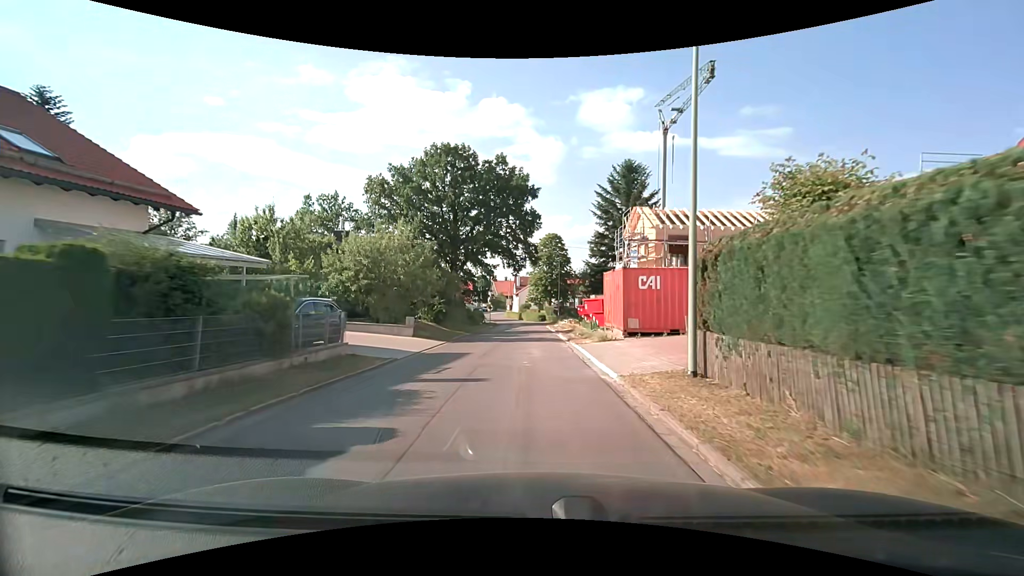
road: residential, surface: asphalt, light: Day
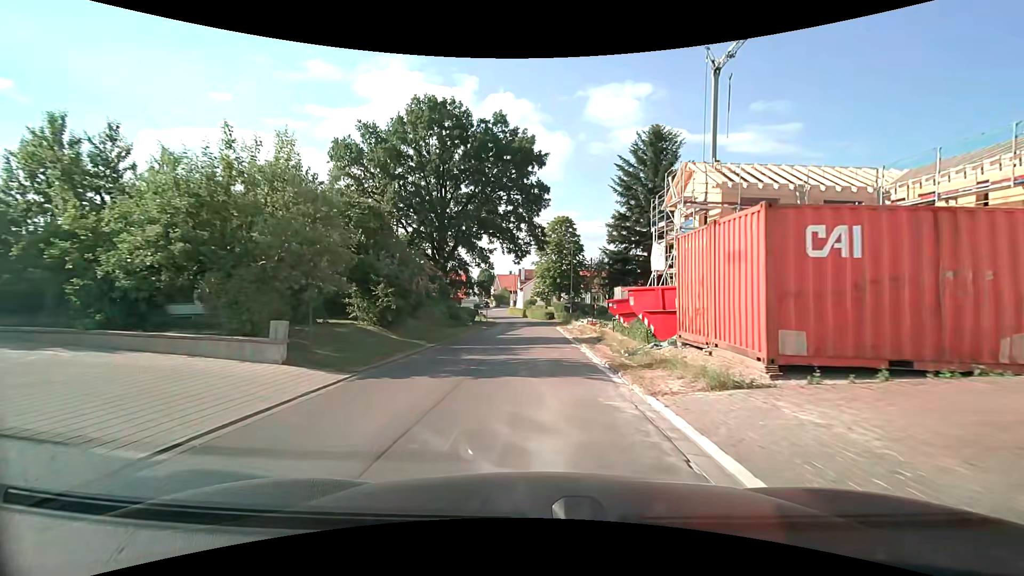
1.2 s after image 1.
(-0.1, +11.9) m; -1°
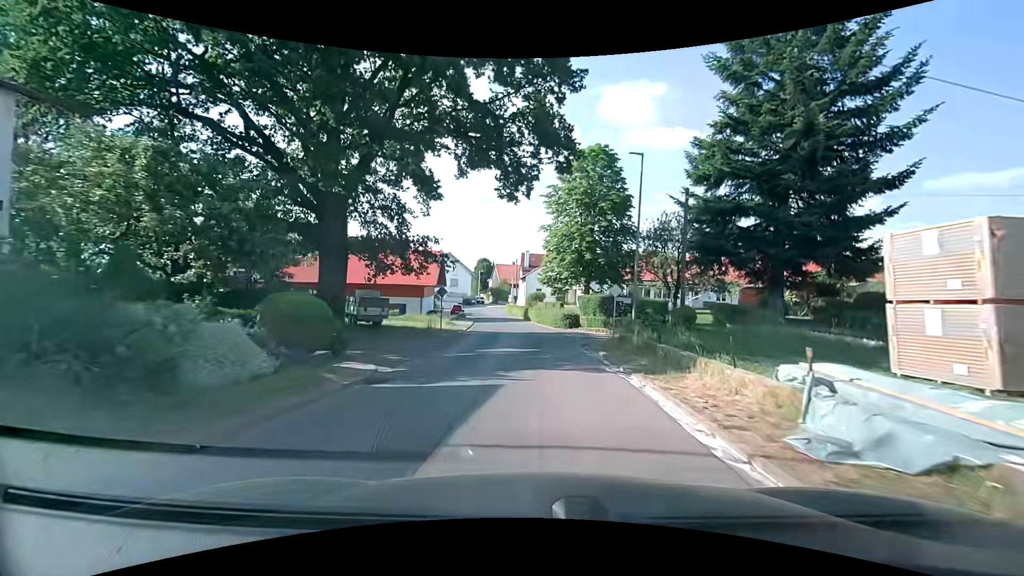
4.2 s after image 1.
(-0.3, +29.2) m; -1°
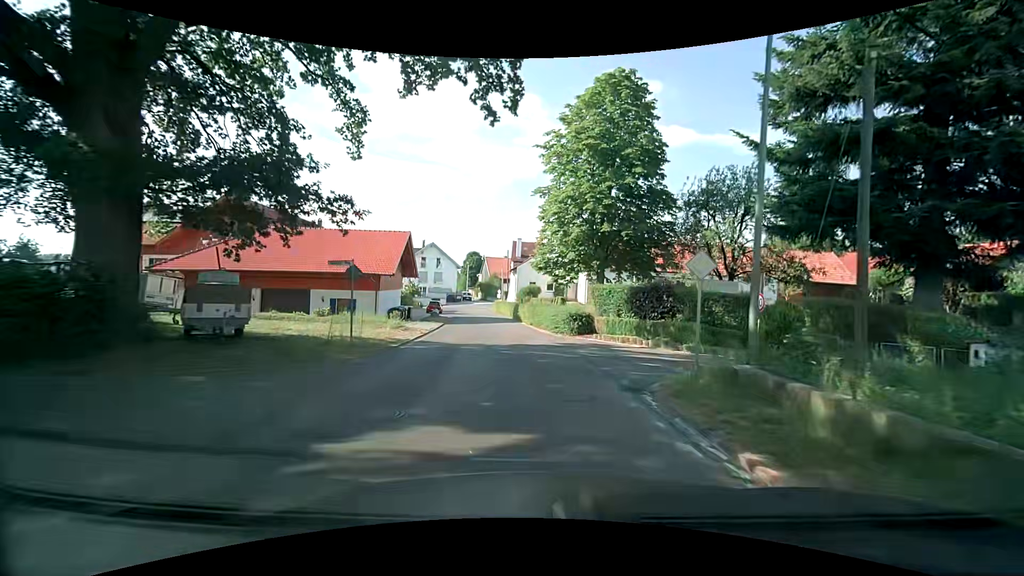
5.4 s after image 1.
(0.0, +11.6) m; +1°
